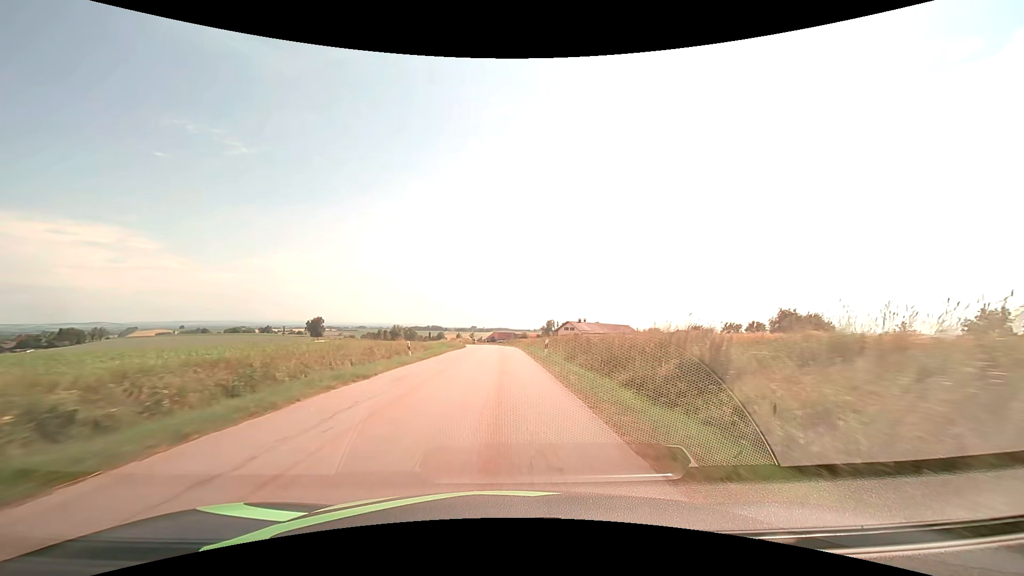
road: tertiary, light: Day
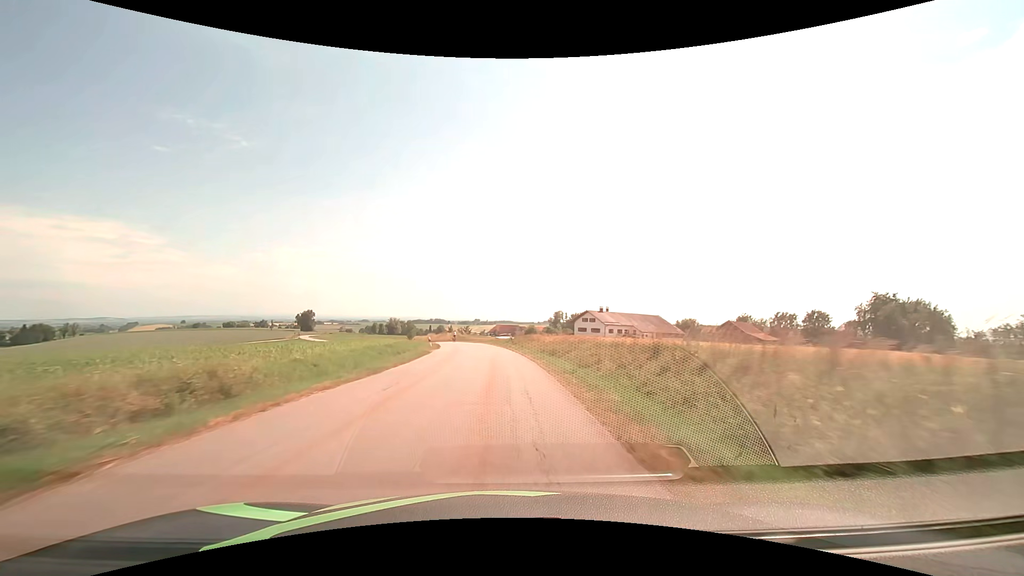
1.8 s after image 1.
(+0.1, +32.4) m; 0°
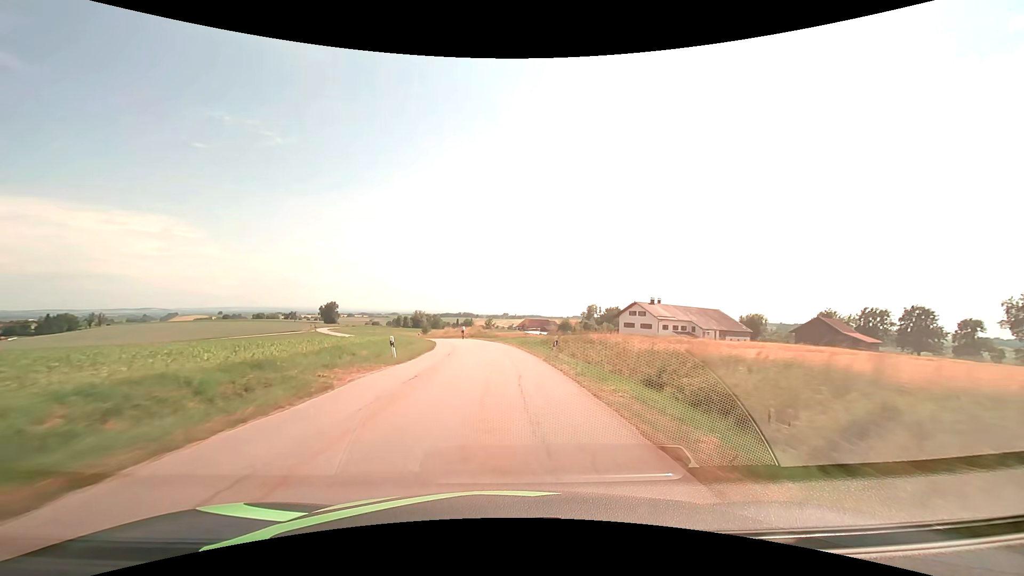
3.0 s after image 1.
(-0.5, +21.7) m; -3°
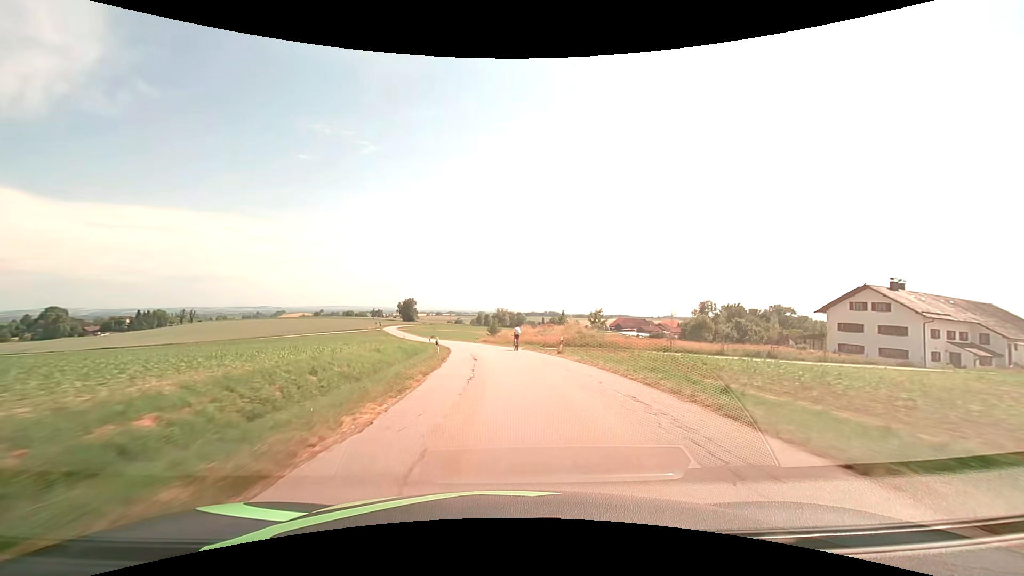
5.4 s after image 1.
(-3.8, +43.3) m; -10°
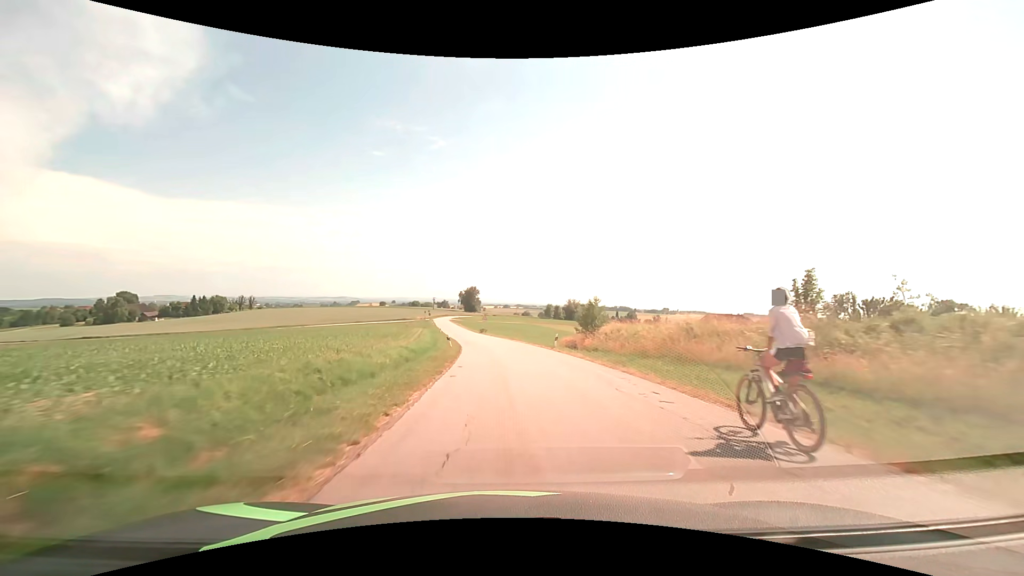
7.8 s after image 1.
(-3.5, +43.5) m; -8°
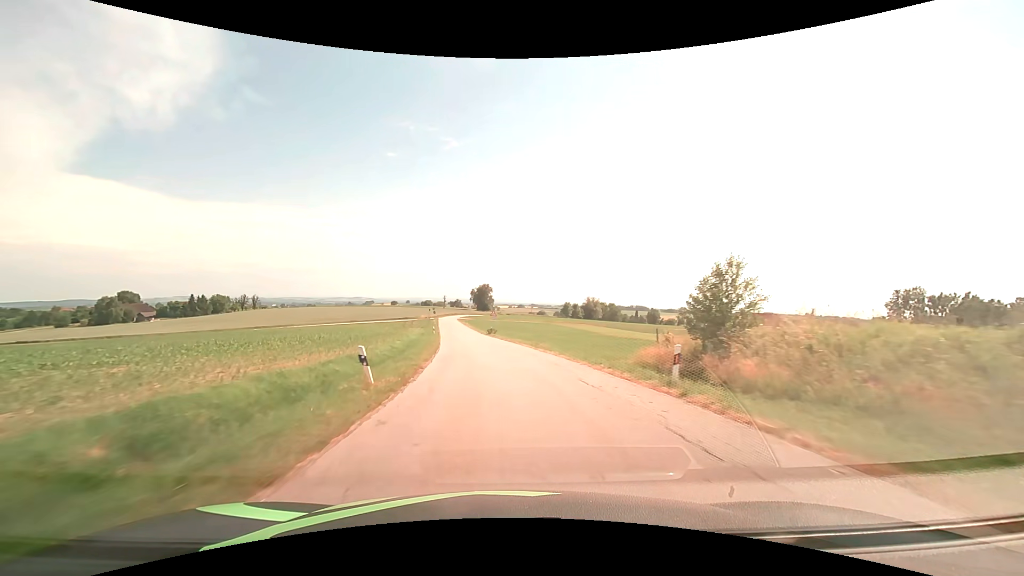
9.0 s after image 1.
(-0.3, +21.8) m; -1°
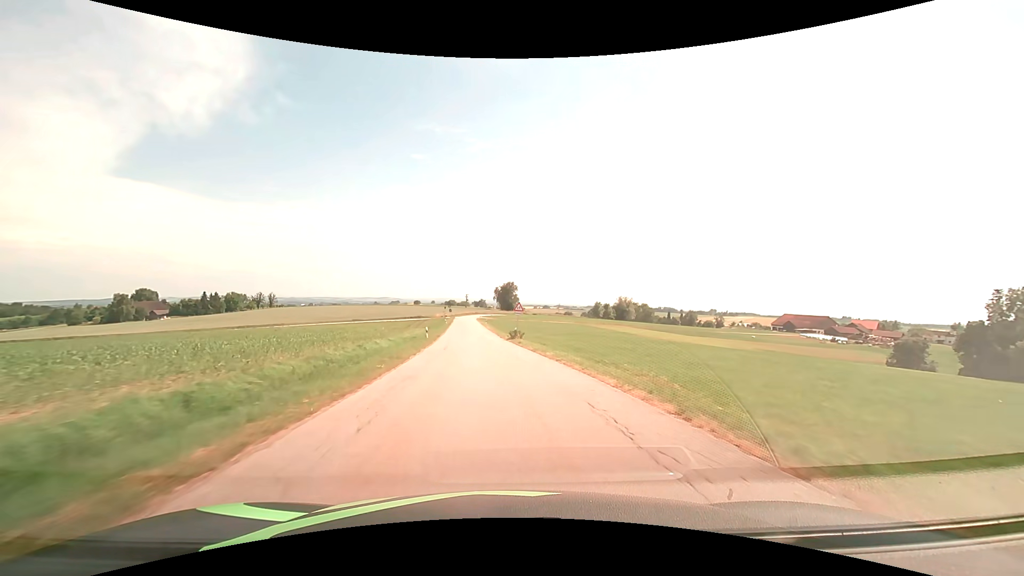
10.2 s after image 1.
(-0.6, +21.6) m; -3°
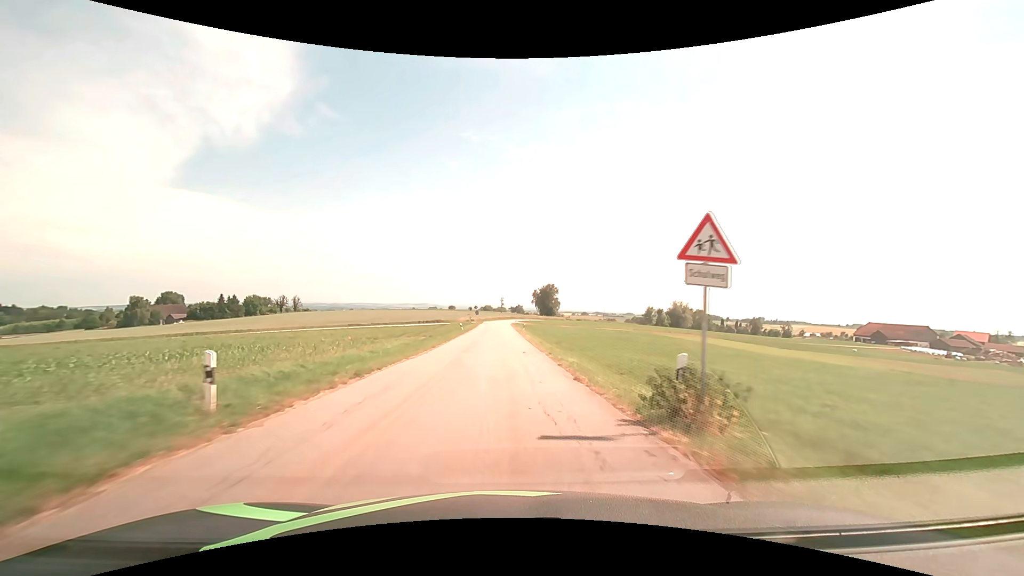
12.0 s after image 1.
(-1.3, +32.2) m; -4°
(0, +10) (0, +20) (0, +30) (0, +40) (-1, +50) (-1, +60) (-1, +70) (-1, +80) (-1, +90) (-1, +100) m
